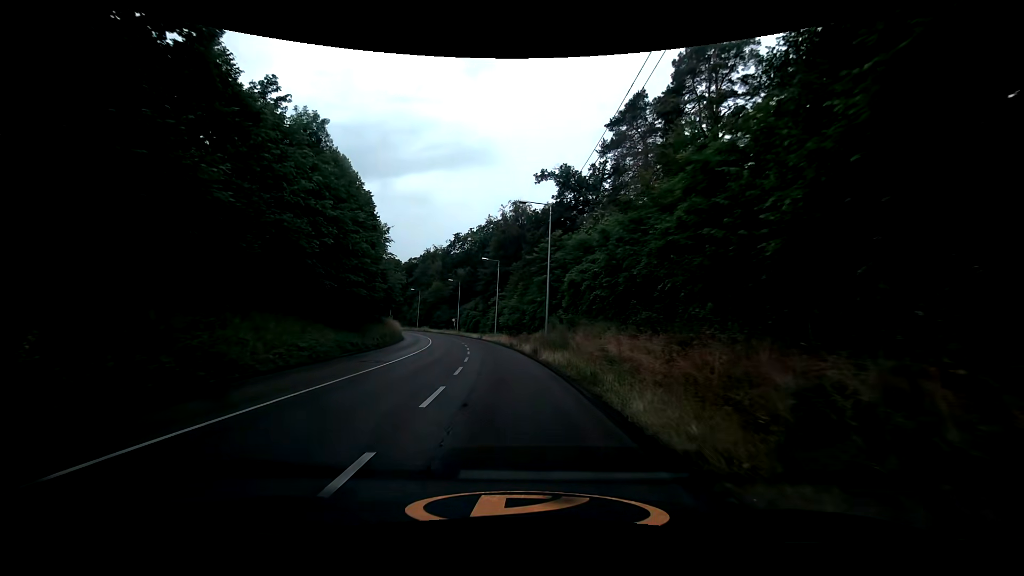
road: secondary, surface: asphalt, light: Day
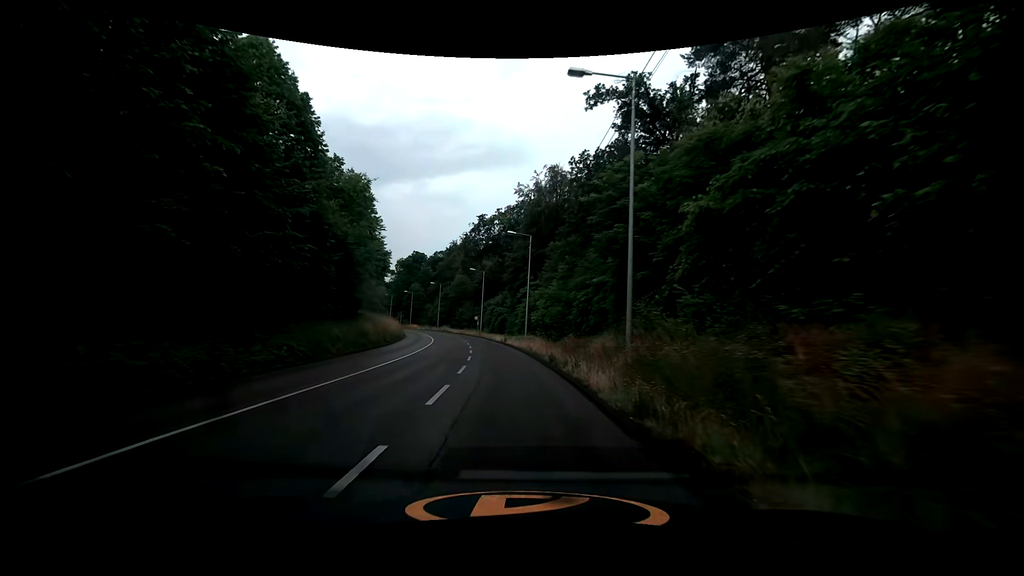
(-0.6, +18.2) m; -5°
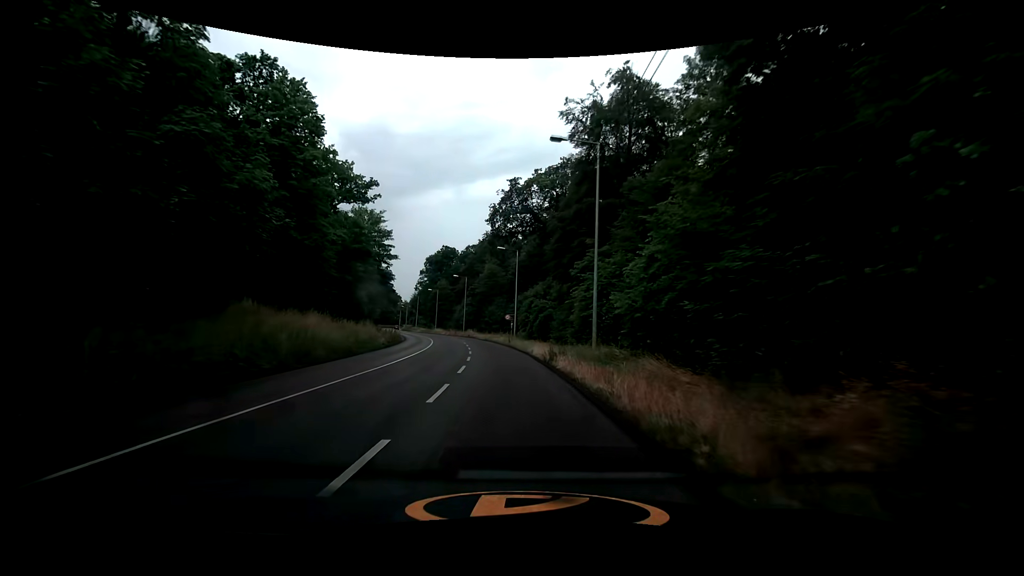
(-0.5, +24.4) m; -4°
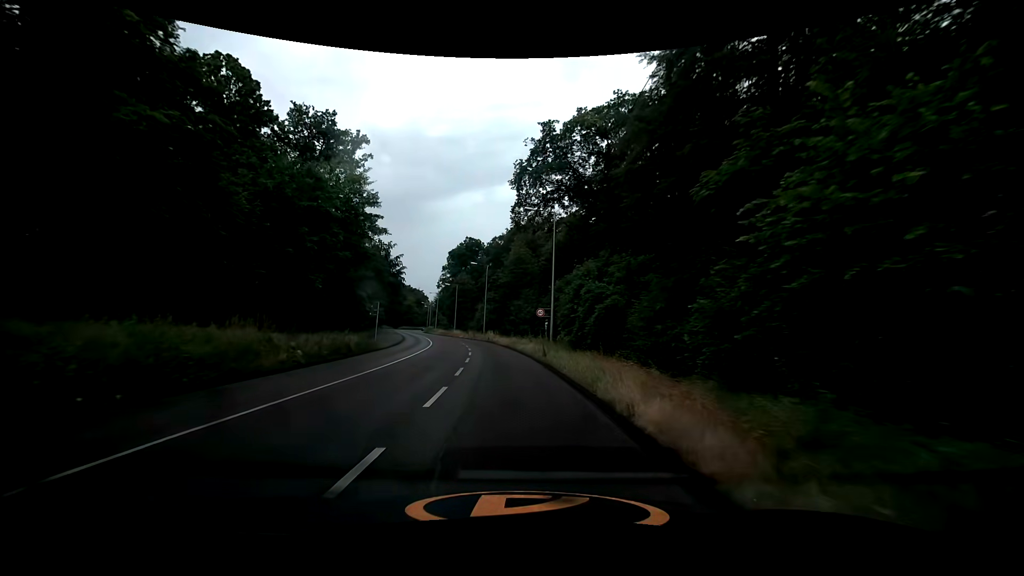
(-0.6, +19.0) m; -3°
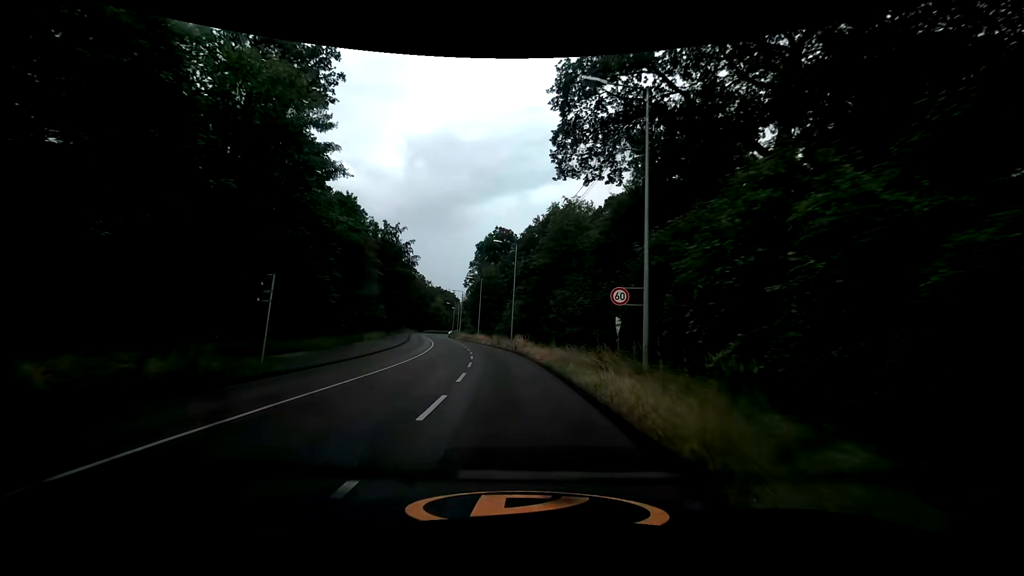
(-0.8, +19.8) m; -5°
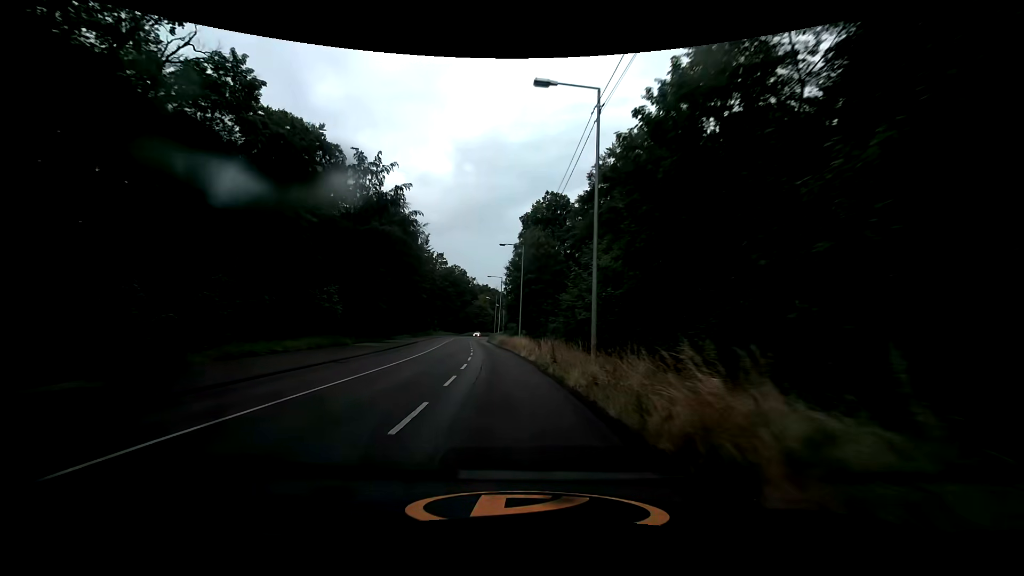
(-1.0, +32.5) m; -5°
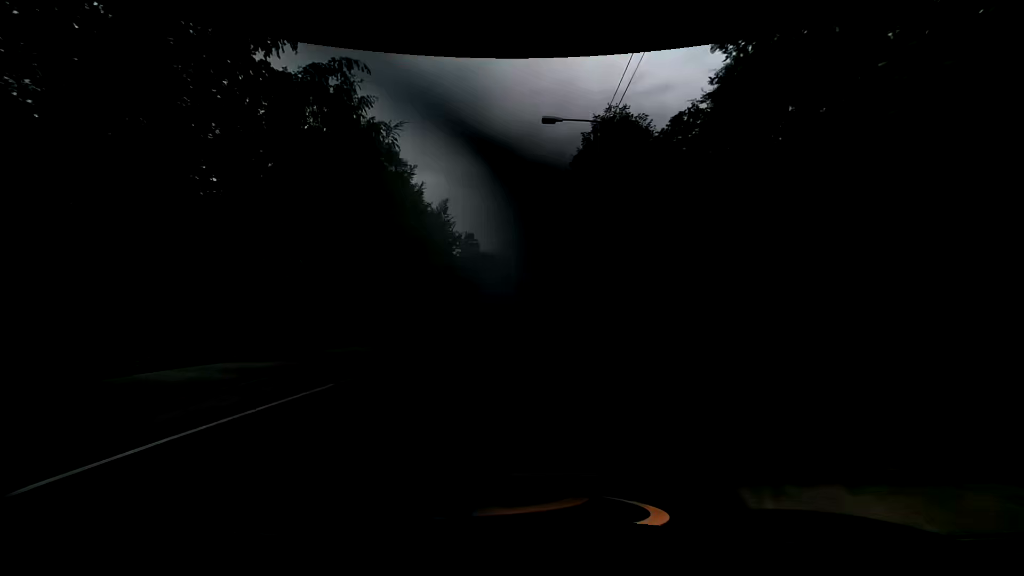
(-1.7, +28.4) m; -5°
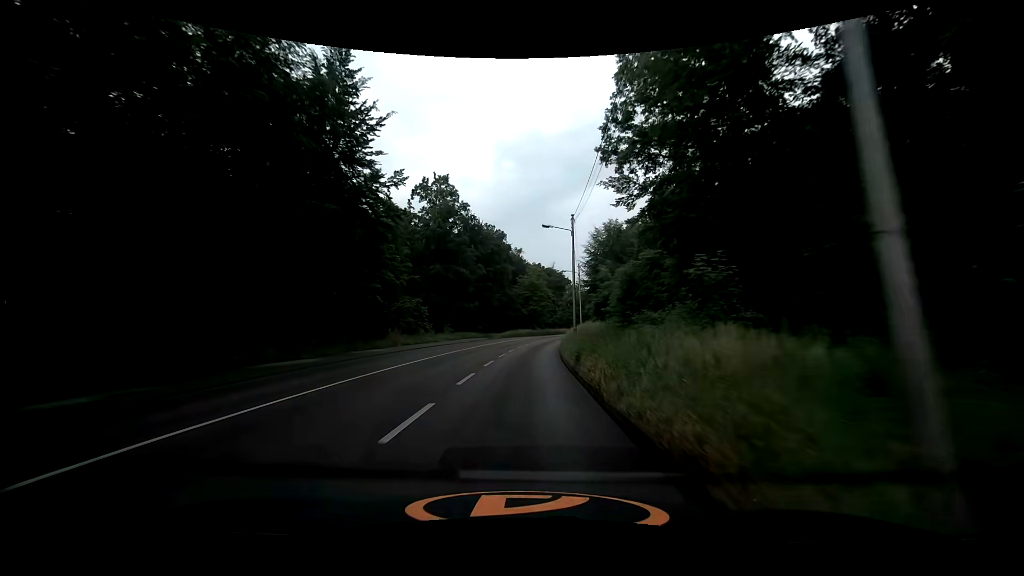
(-0.9, +46.2) m; -2°
(0, +10) (0, +20) (+1, +30) (+2, +40) (+3, +50) (+4, +60) (+6, +70) (+7, +80) (+9, +89) (+11, +99) m
